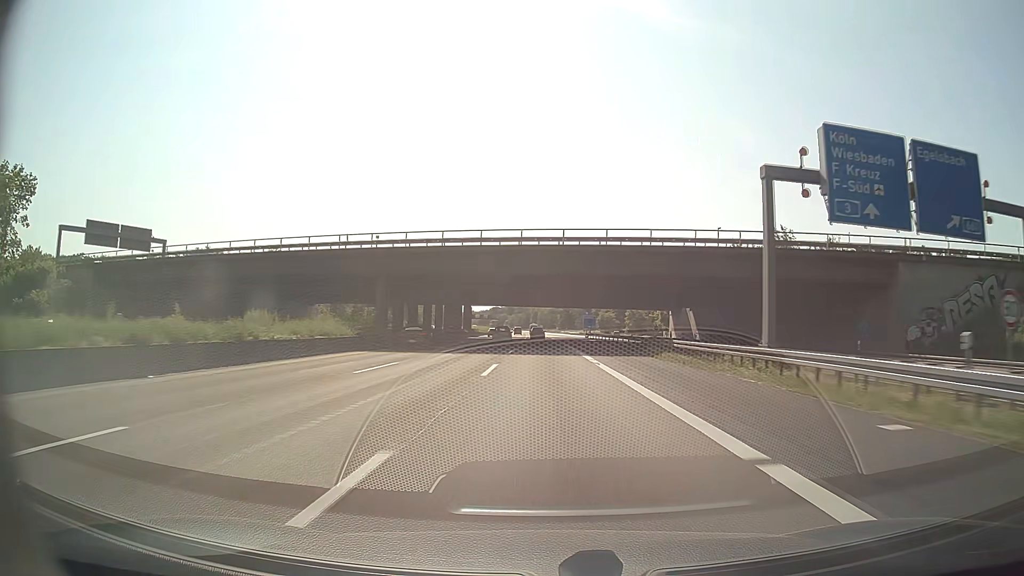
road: motorway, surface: asphalt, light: Day
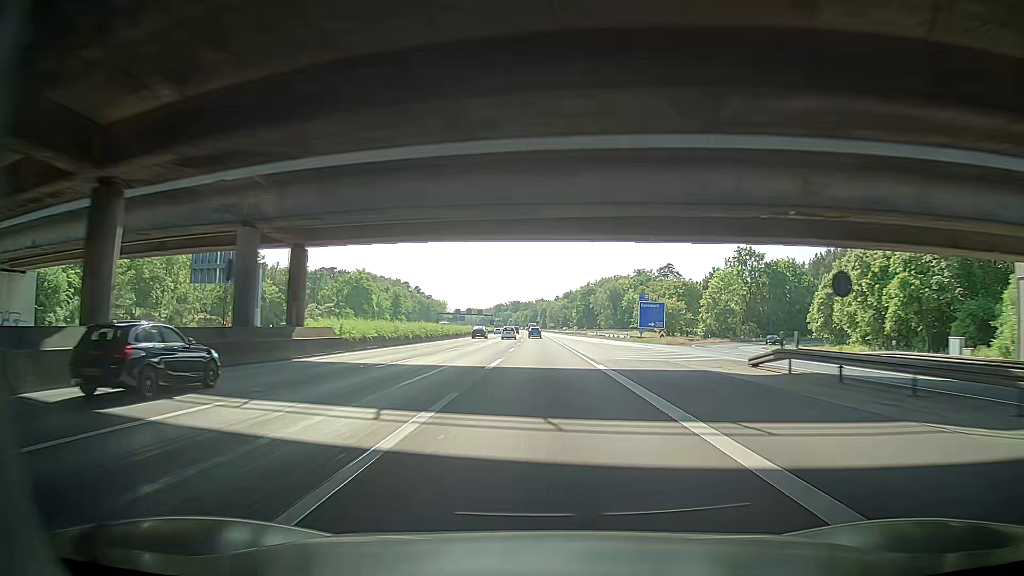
(-0.6, +87.2) m; -1°
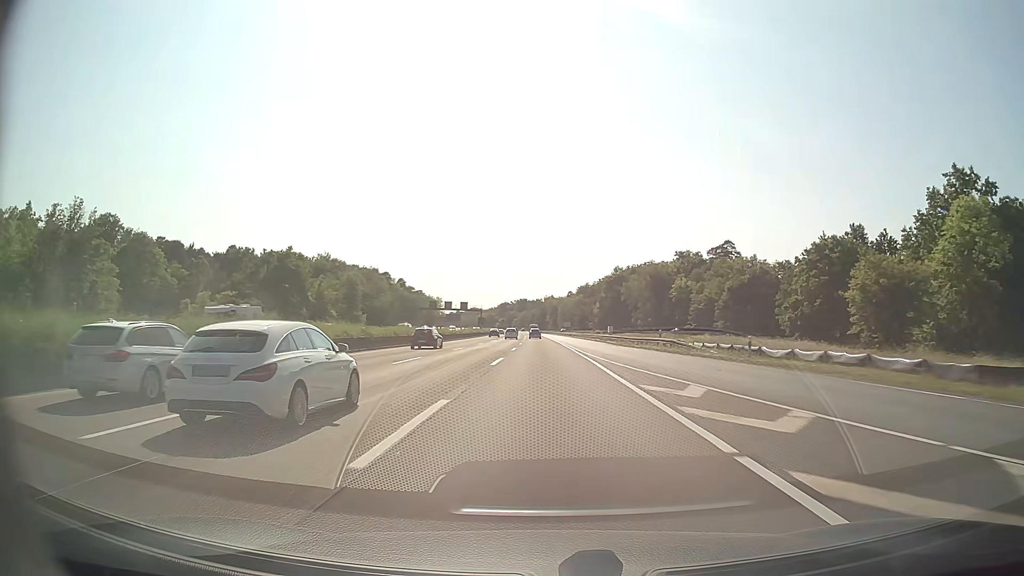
(-0.3, +69.8) m; 0°
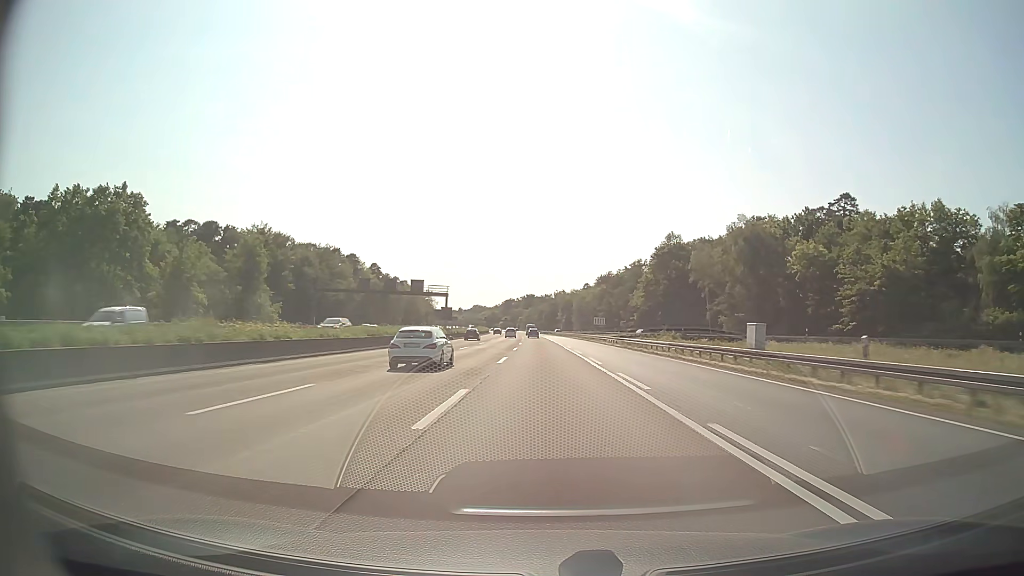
(-0.5, +69.8) m; -1°
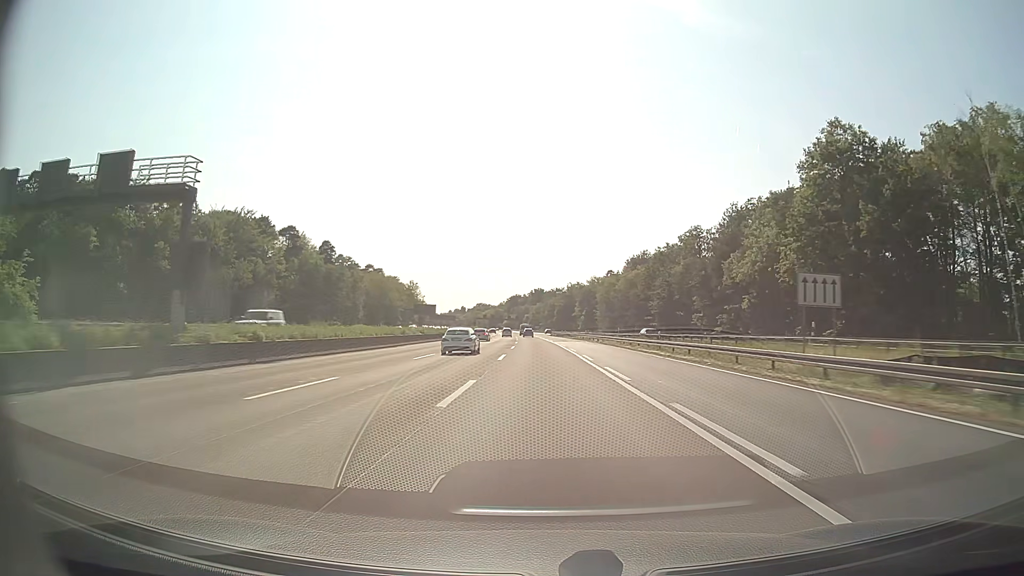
(-0.5, +69.9) m; -1°
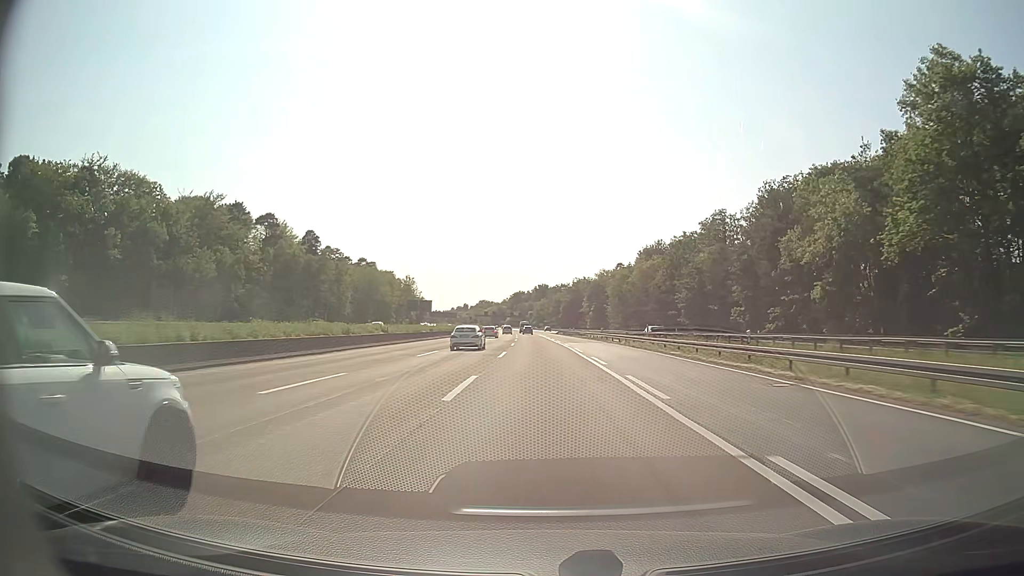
(-0.1, +17.4) m; 0°
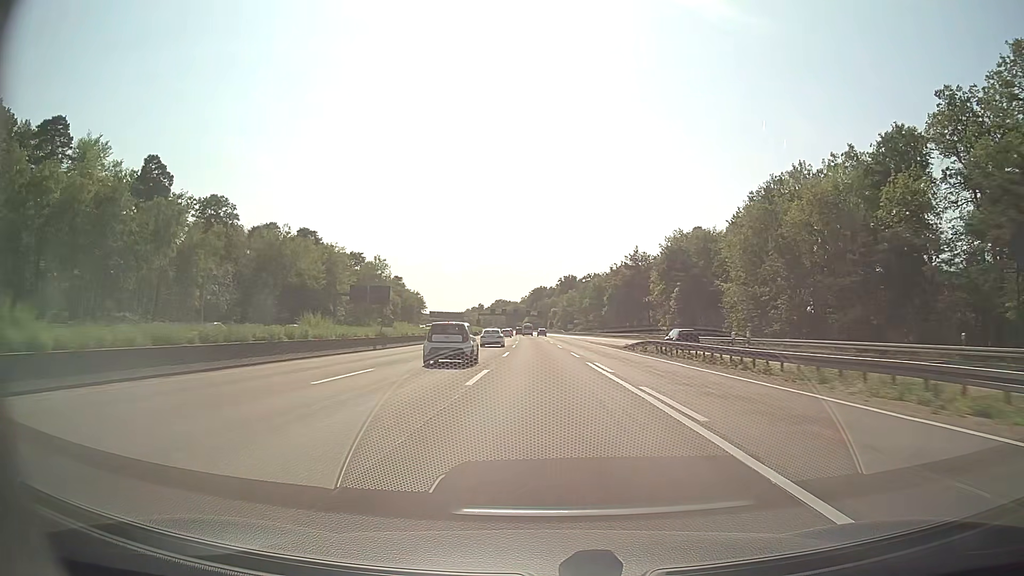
(-1.4, +87.2) m; -2°
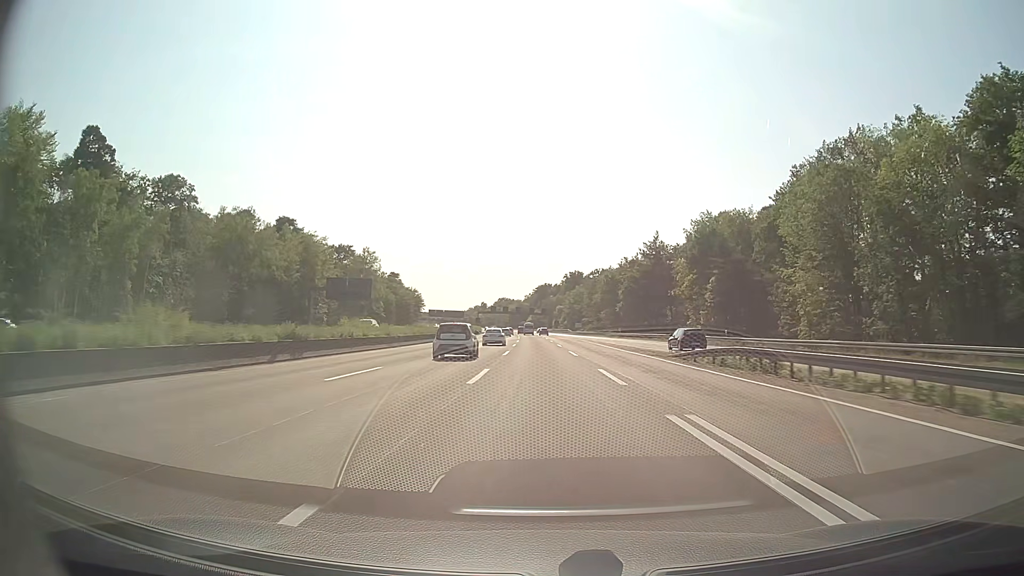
(-0.1, +17.4) m; 0°
(0, +10) (0, +20) (0, +30) (0, +40) (-1, +50) (-1, +60) (-1, +70) (-1, +80) (-2, +90) (-2, +100) m
